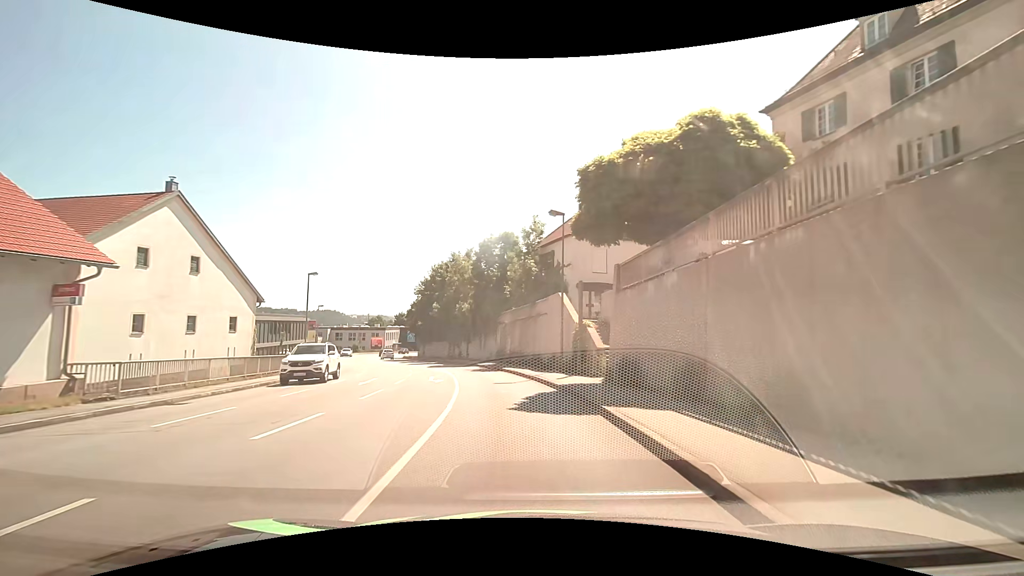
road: tertiary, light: Day
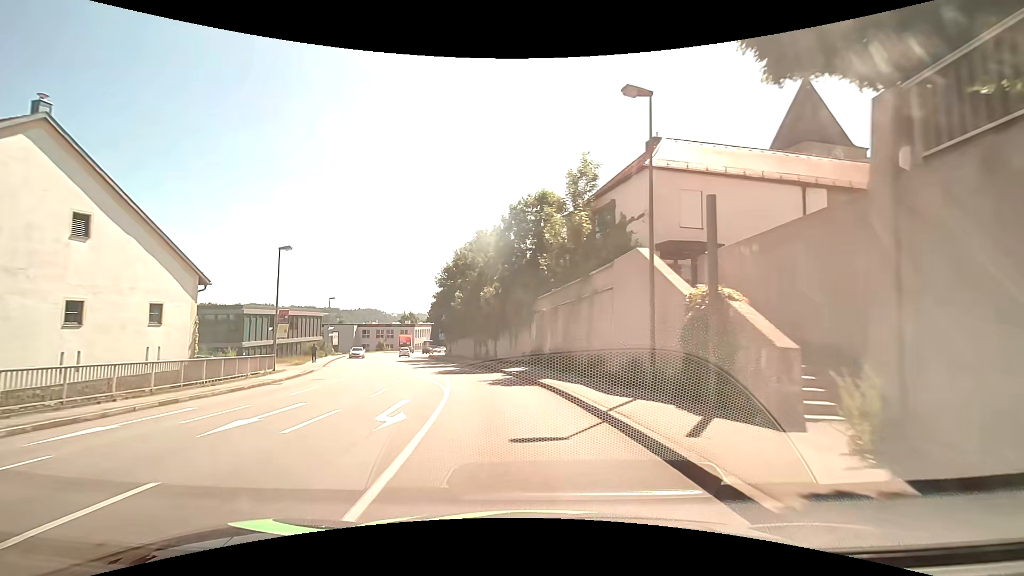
(-0.4, +11.8) m; -4°
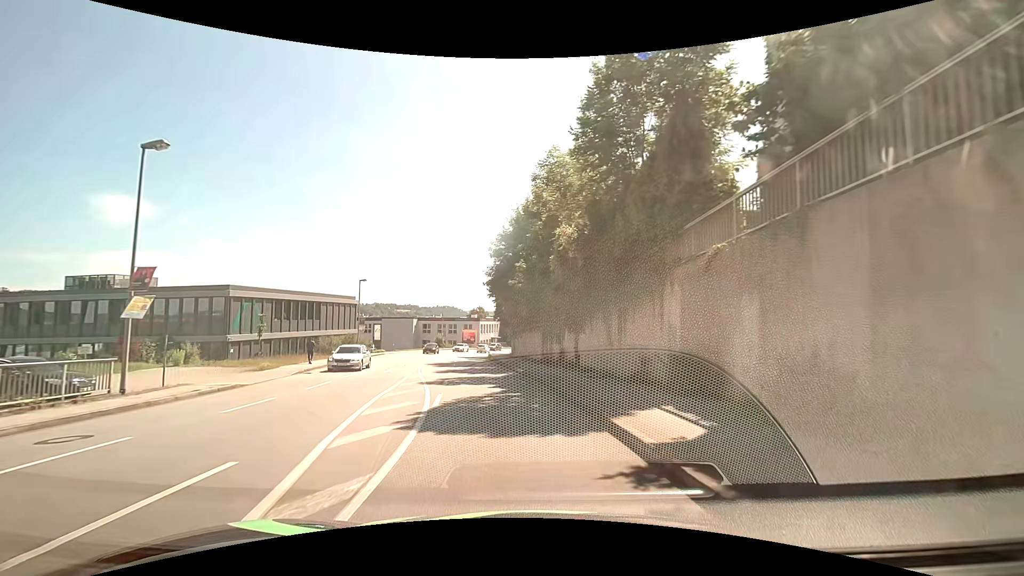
(-1.3, +17.9) m; -8°
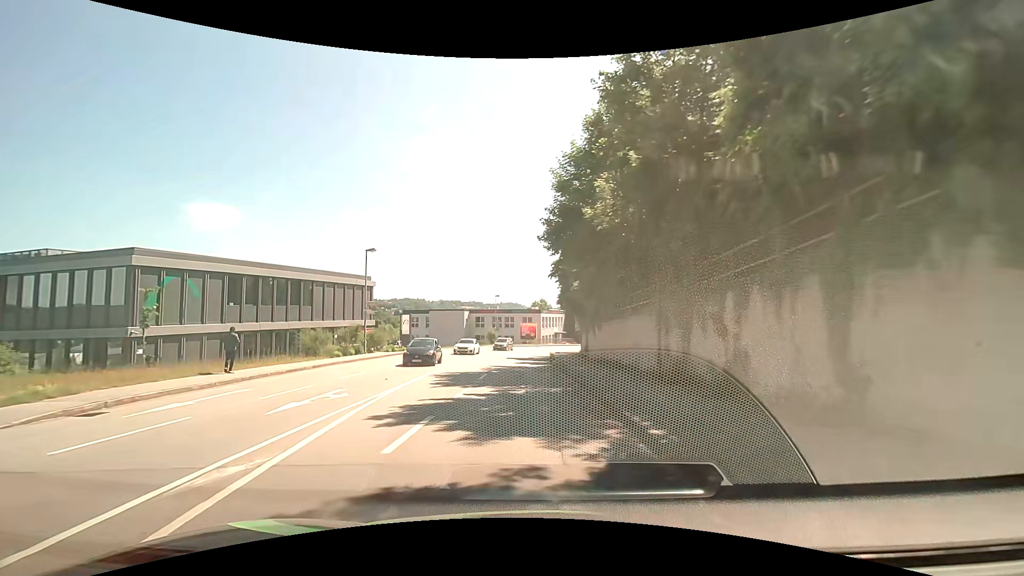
(-1.1, +17.3) m; -7°
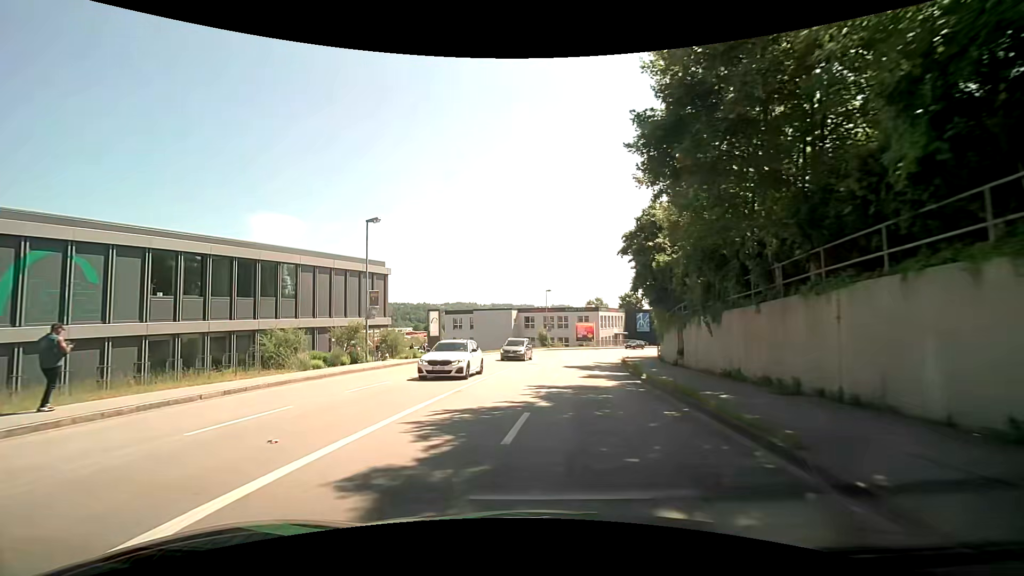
(-0.7, +11.3) m; -6°
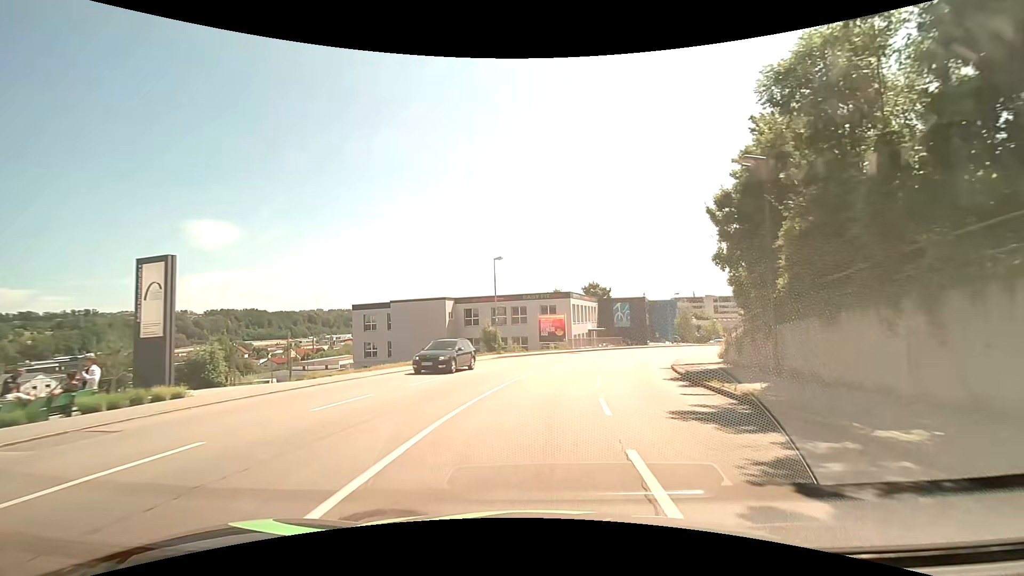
(+0.4, +27.4) m; +4°
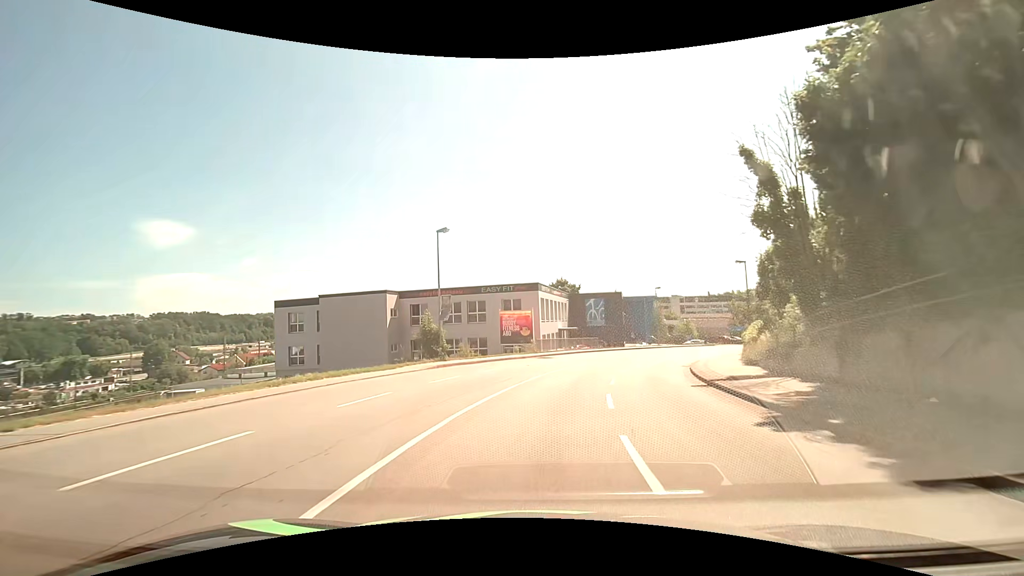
(+0.4, +10.8) m; +4°
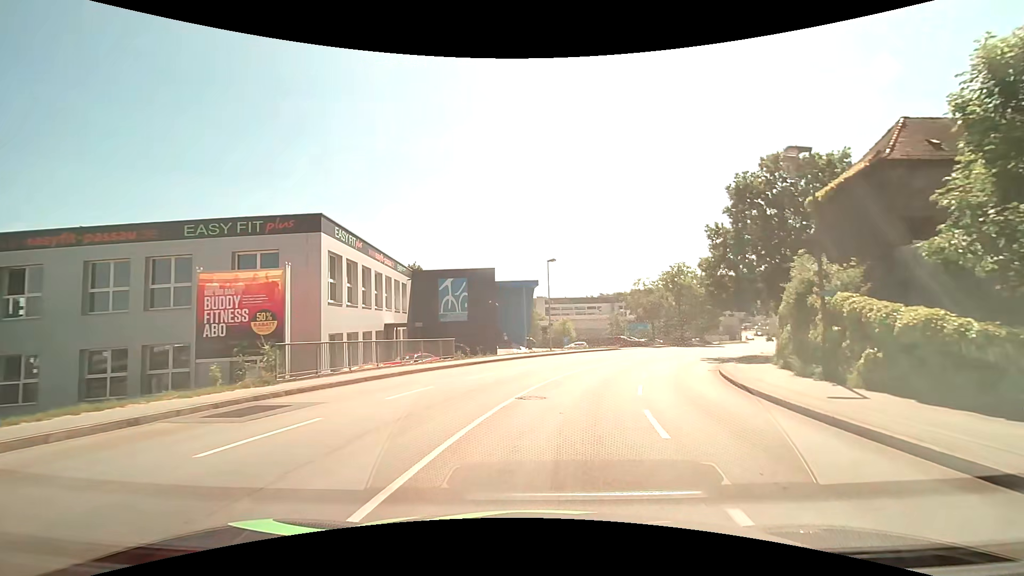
(+3.4, +27.3) m; +16°
(+1, +10) (+2, +20) (+5, +29) (+9, +39) (+14, +47) (+20, +56) (+25, +64) (+31, +72) (+37, +80) (+44, +88) m
